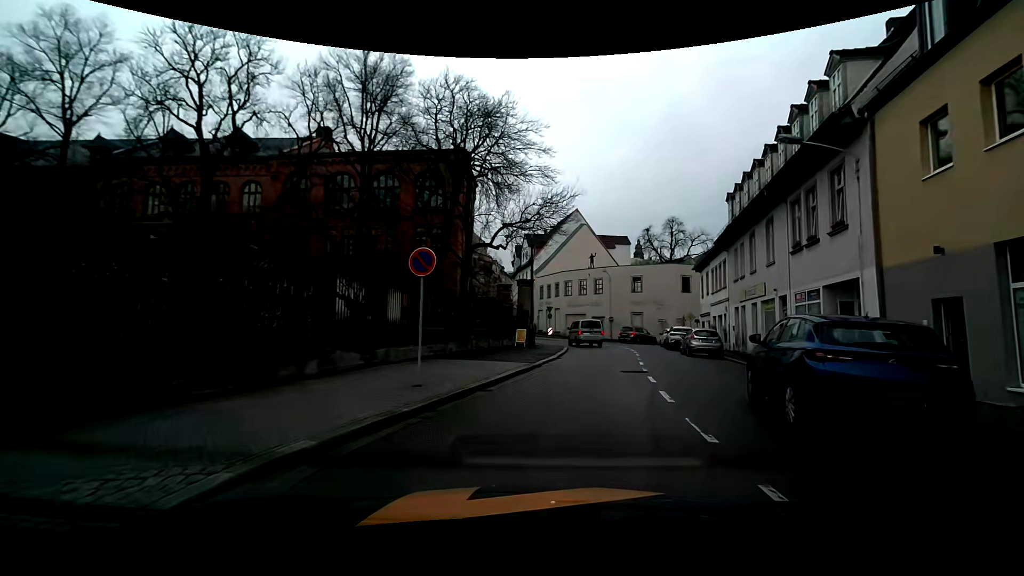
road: primary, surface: asphalt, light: Day
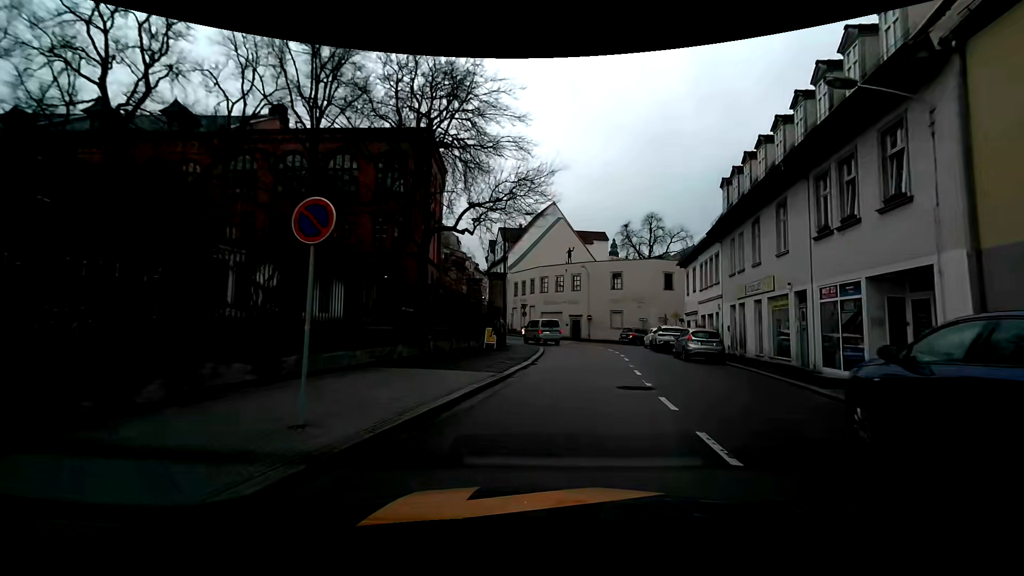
(+0.1, +4.1) m; +3°
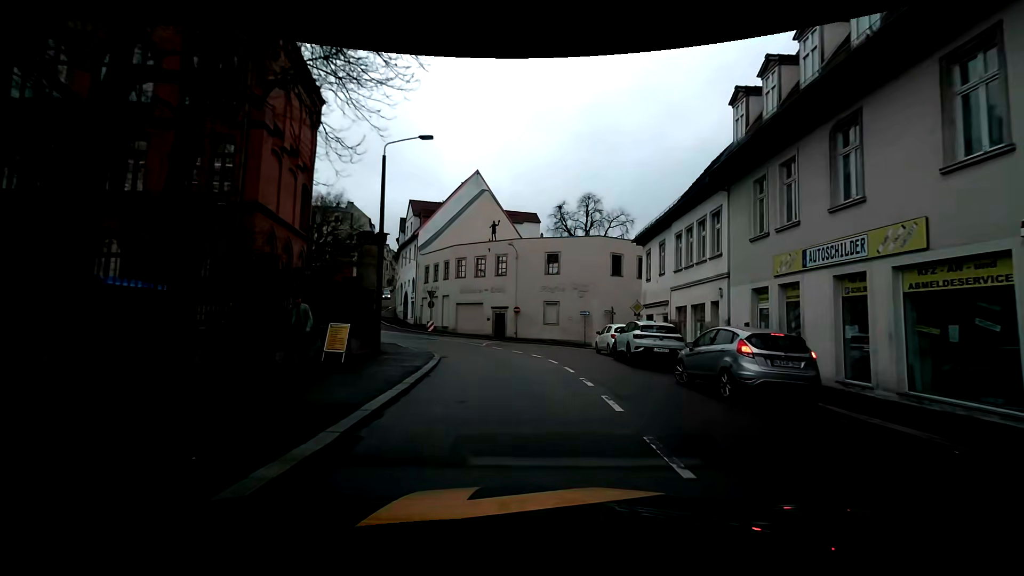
(+1.1, +13.0) m; +8°
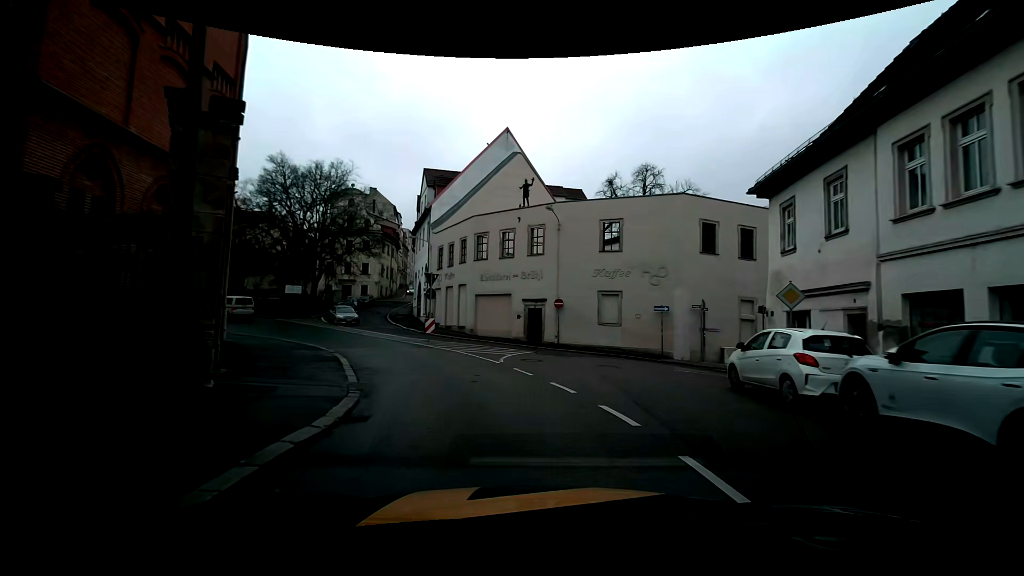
(-0.1, +13.0) m; -2°
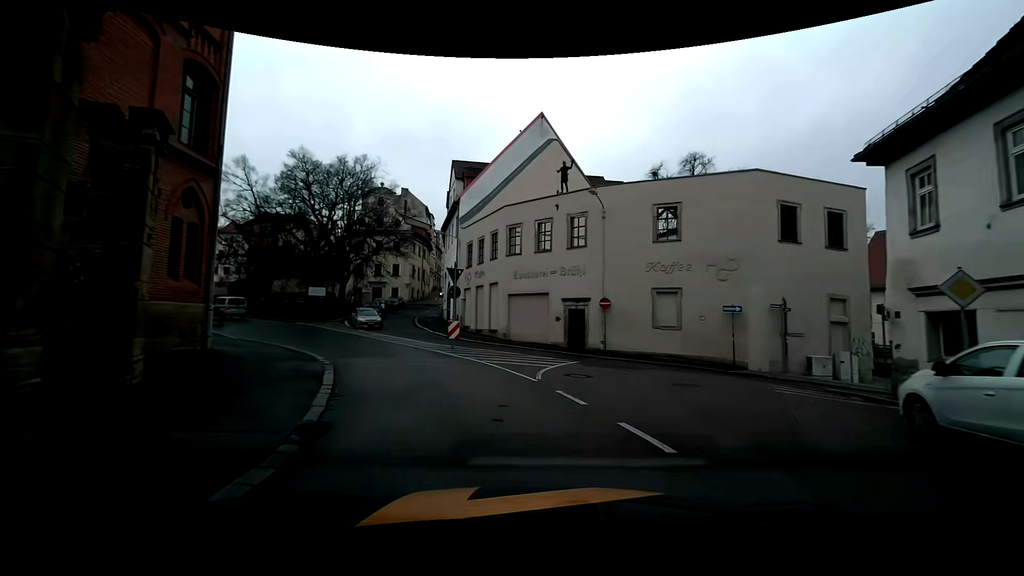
(-0.2, +4.1) m; -6°
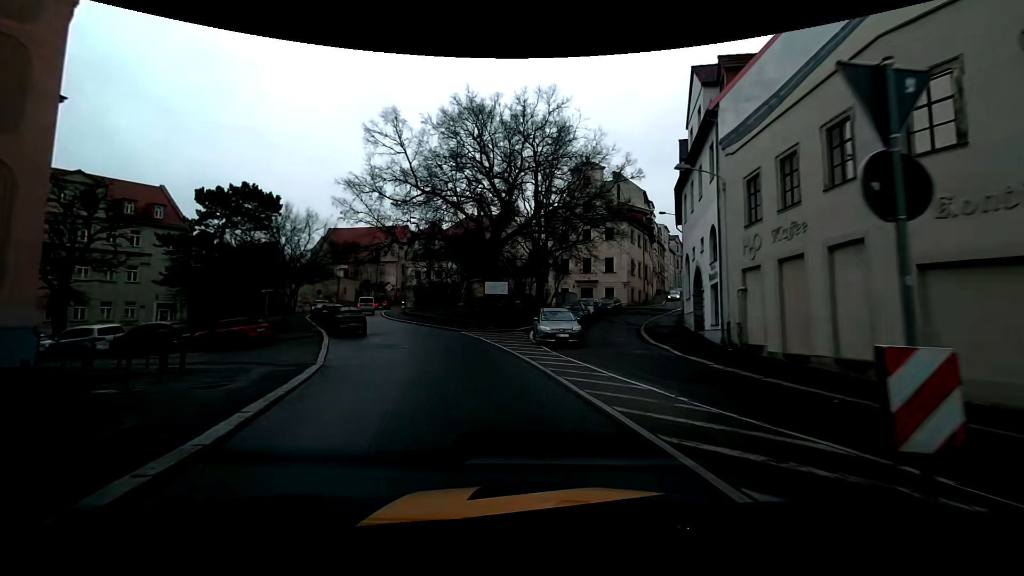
(-3.5, +17.6) m; -22°
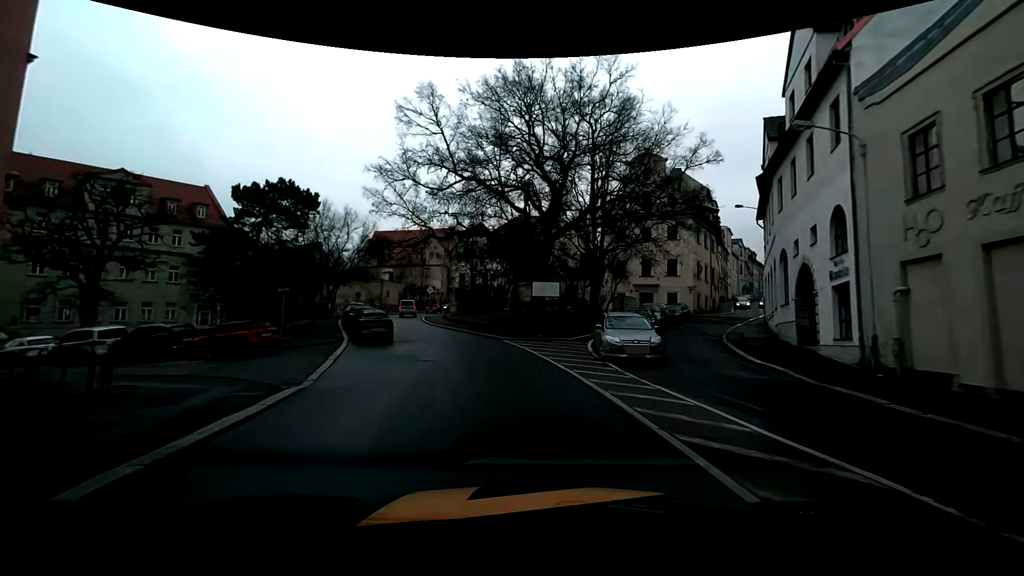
(-0.4, +4.8) m; -8°
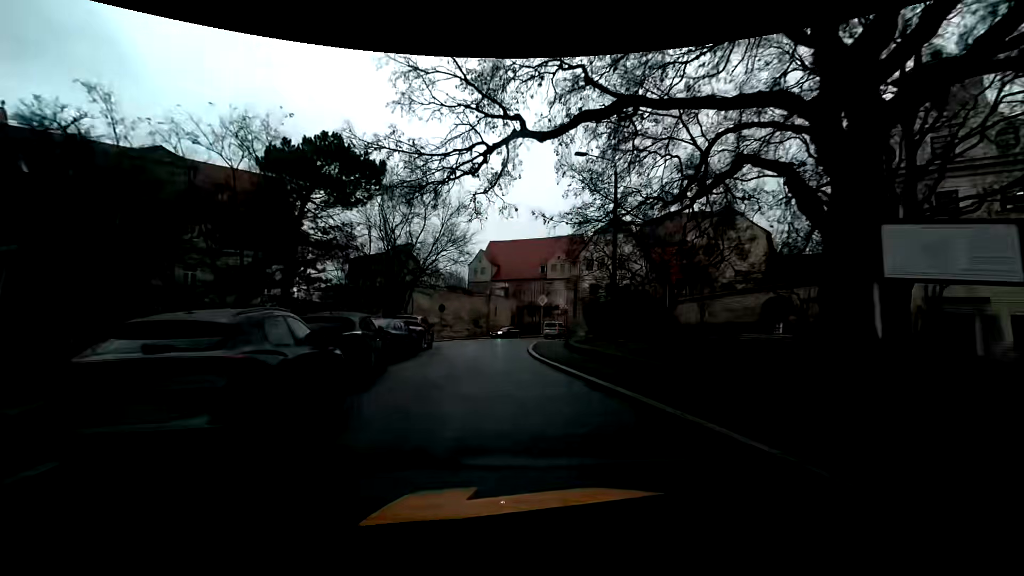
(-2.5, +20.2) m; -15°
(-1, +10) (-2, +20) (-2, +30) (-2, +40) (-1, +50) (+1, +60) (+5, +69) (+9, +78) (+14, +87) (+19, +95) m
